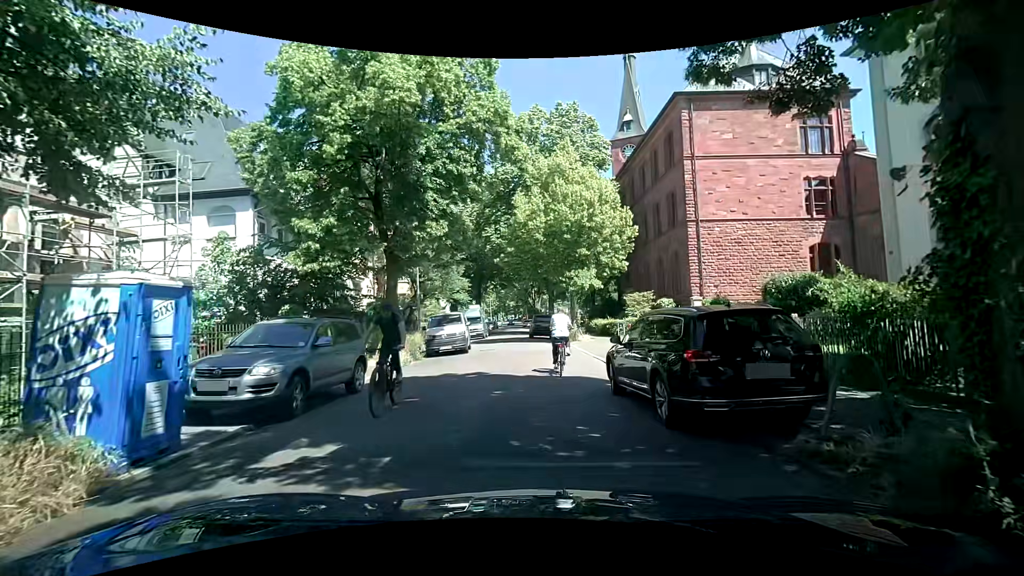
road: residential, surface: asphalt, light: Day
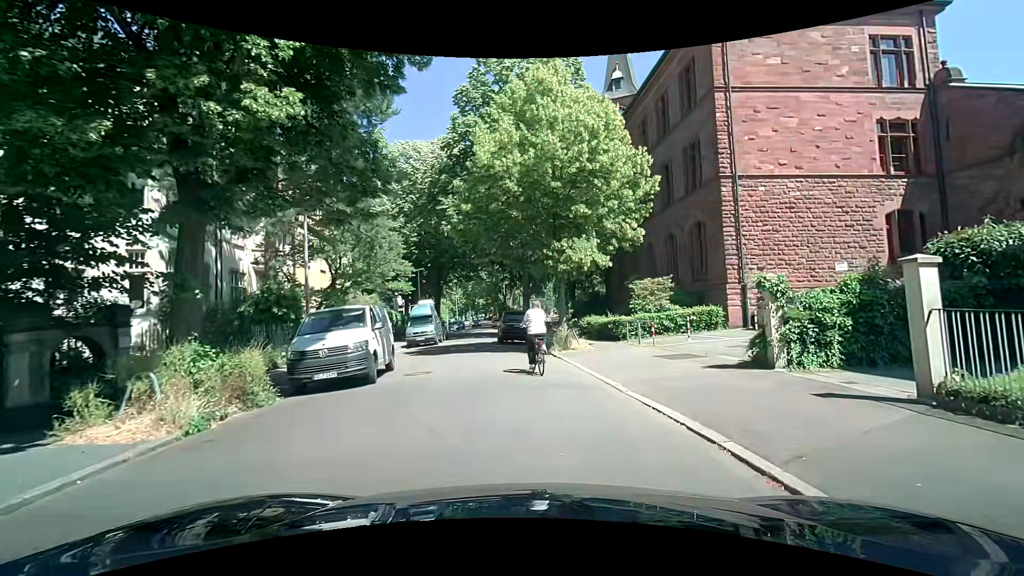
(-0.2, +10.8) m; +3°
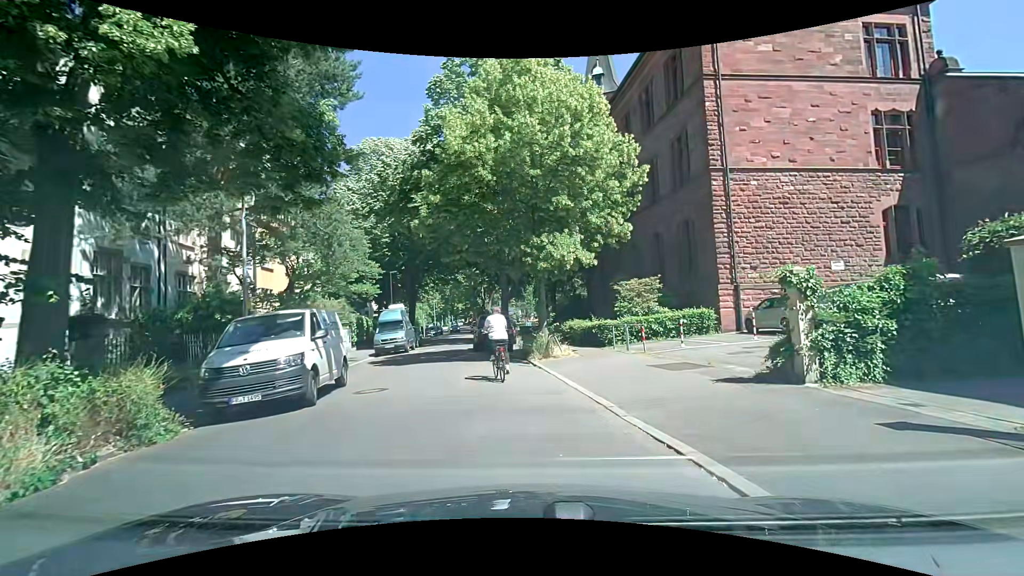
(0.0, +2.0) m; +2°
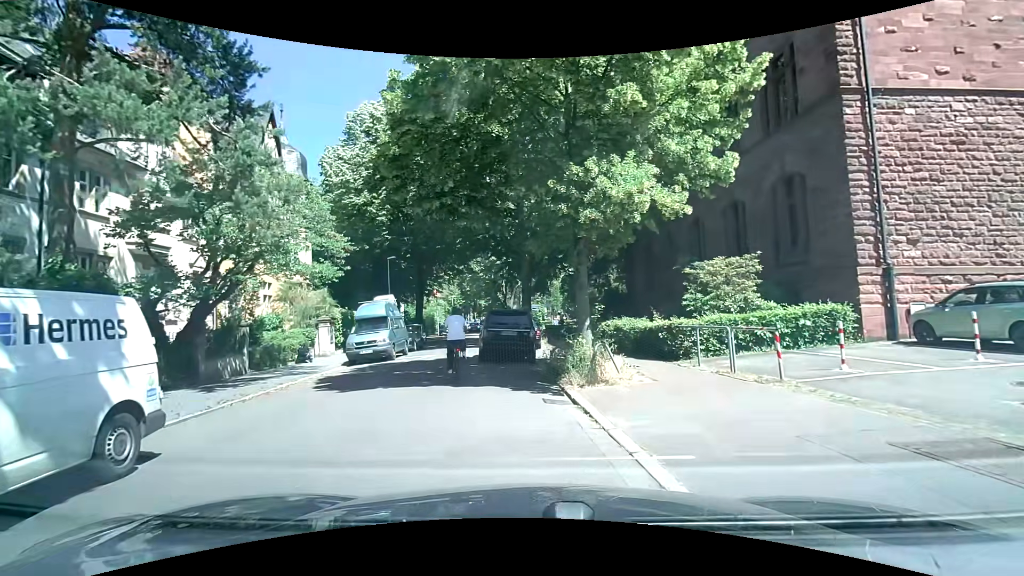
(0.0, +7.5) m; -2°
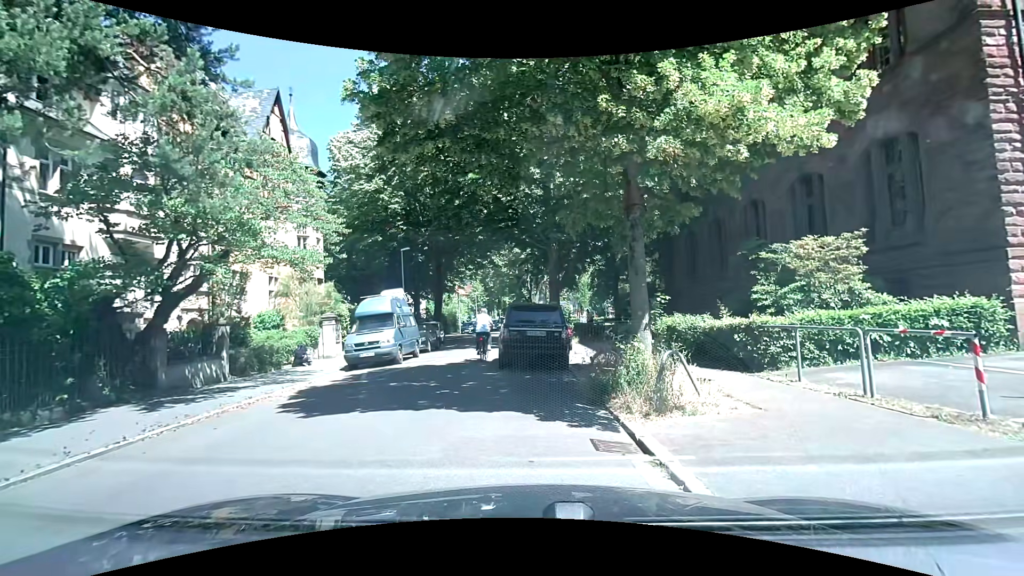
(-0.1, +3.0) m; -2°
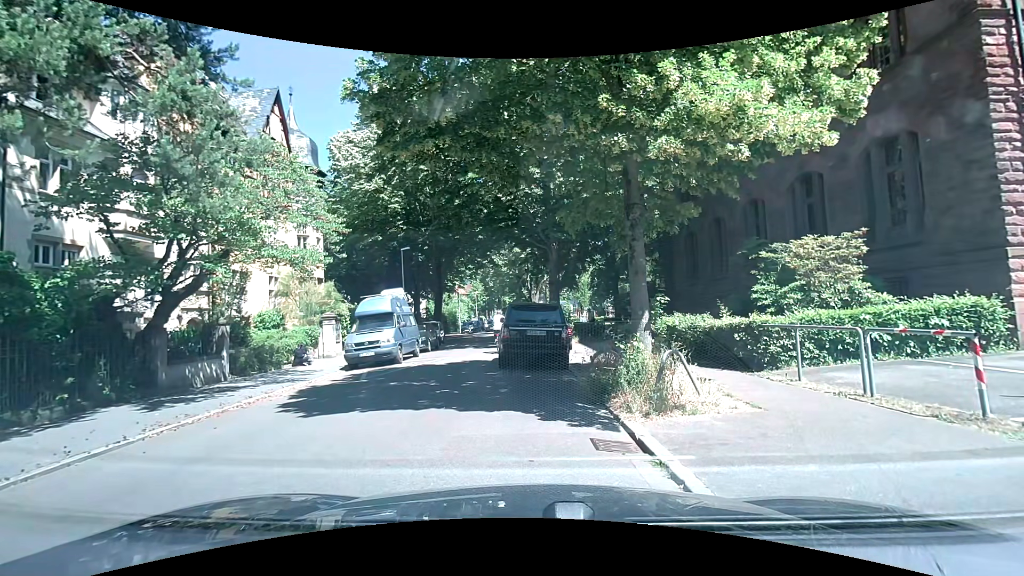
(0.0, 0.0) m; 0°
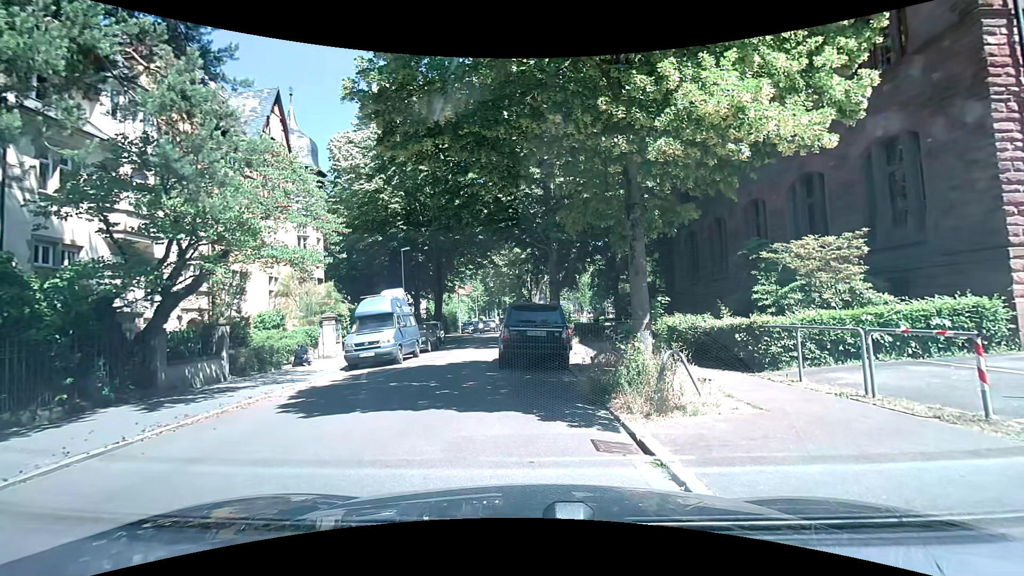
(0.0, 0.0) m; 0°
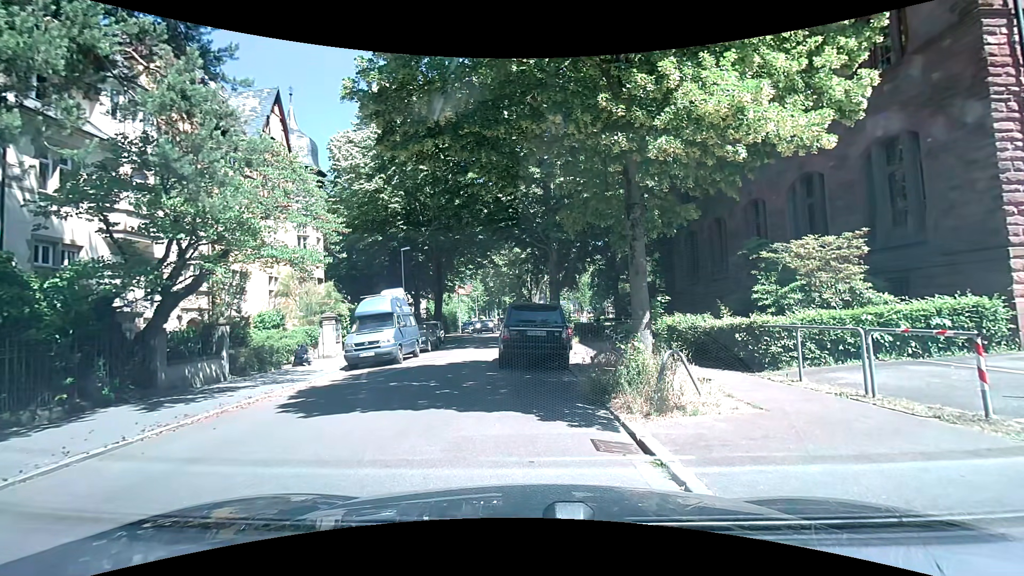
(0.0, 0.0) m; 0°
